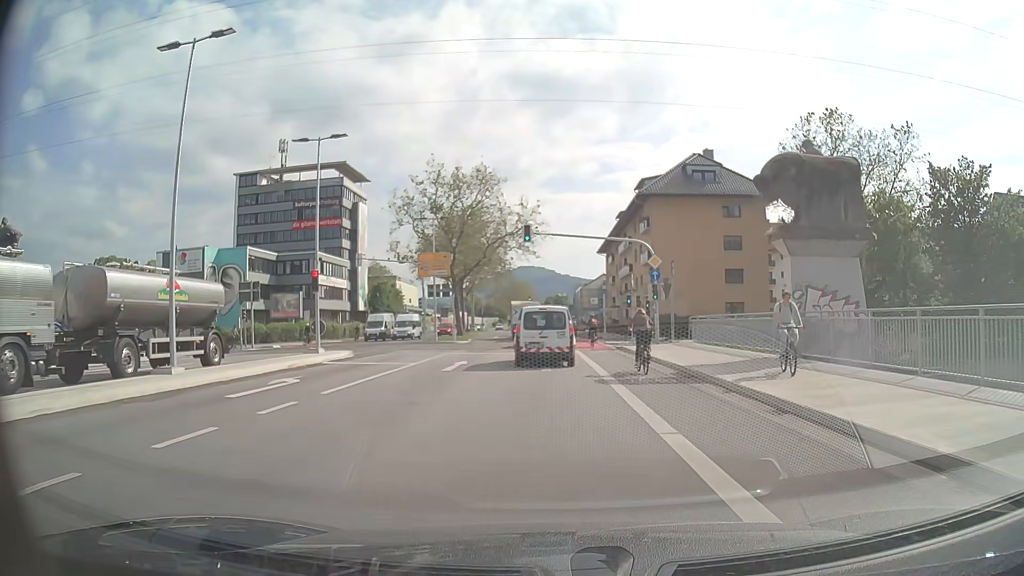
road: secondary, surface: asphalt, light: Day
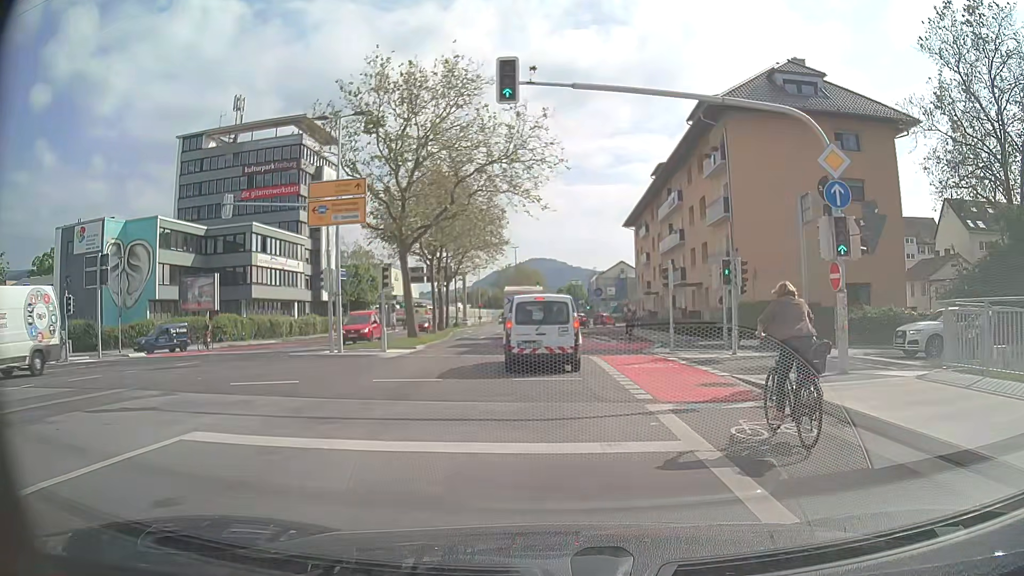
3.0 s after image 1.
(-0.2, +21.8) m; -1°
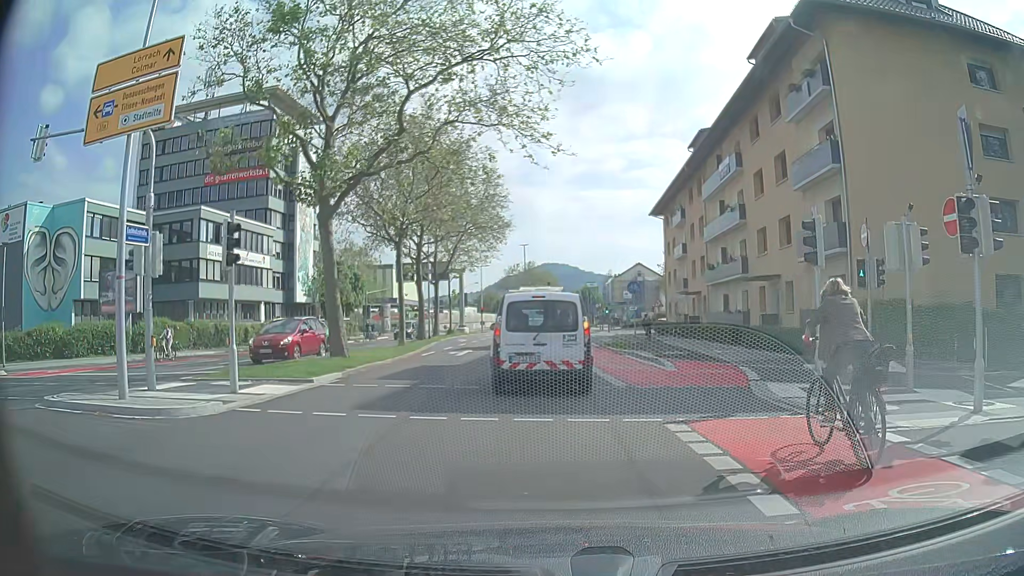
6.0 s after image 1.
(-0.1, +12.3) m; +1°
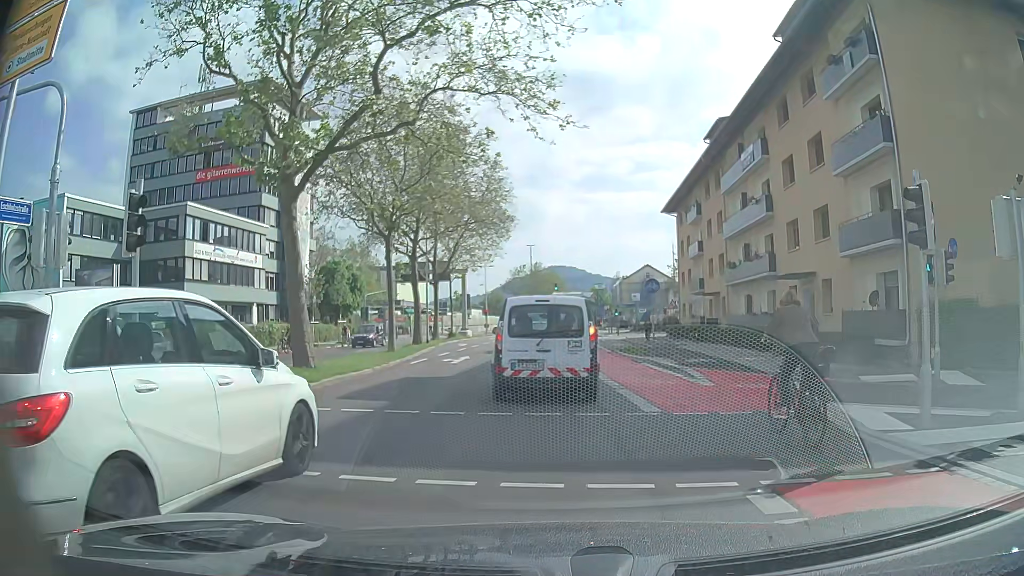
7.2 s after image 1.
(-0.1, +3.4) m; -2°
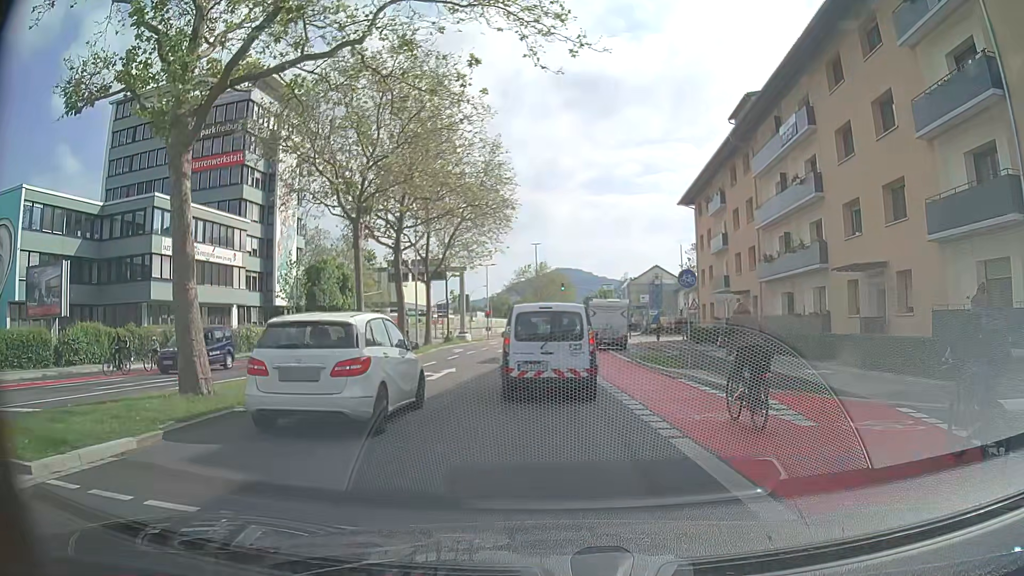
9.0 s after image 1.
(0.0, +5.8) m; 0°
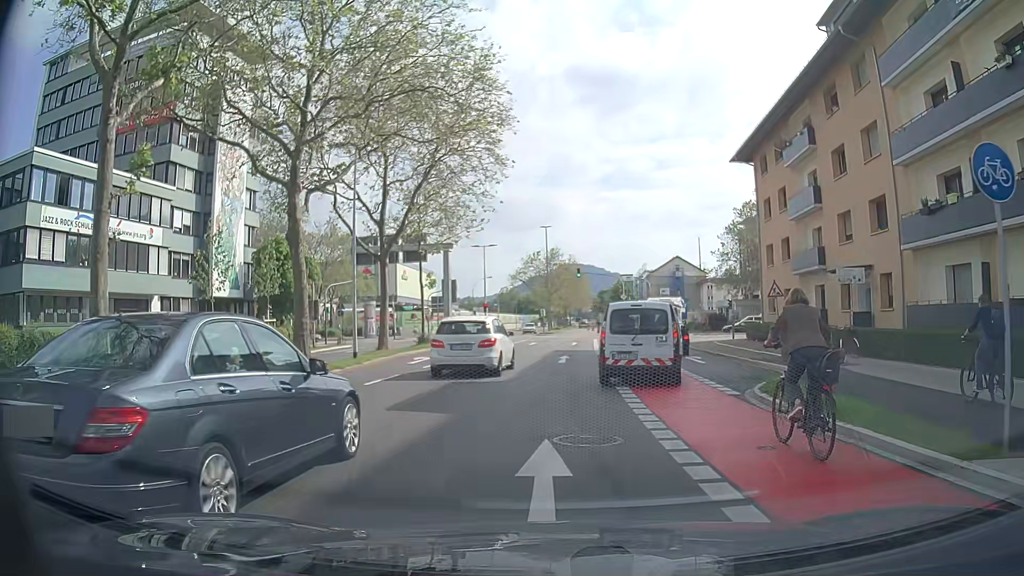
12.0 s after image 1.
(-0.3, +14.8) m; -2°
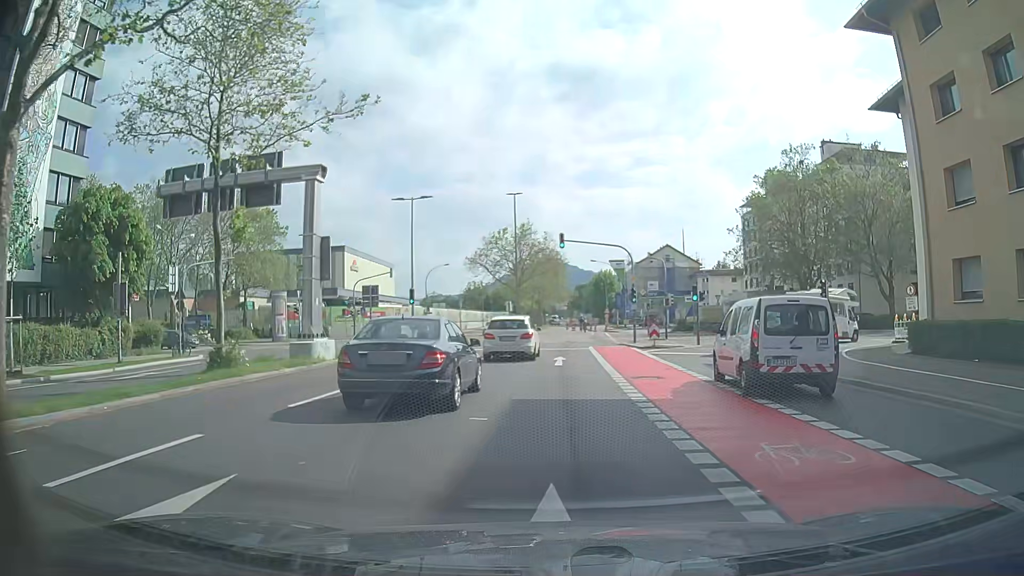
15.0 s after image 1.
(+0.3, +22.8) m; +4°
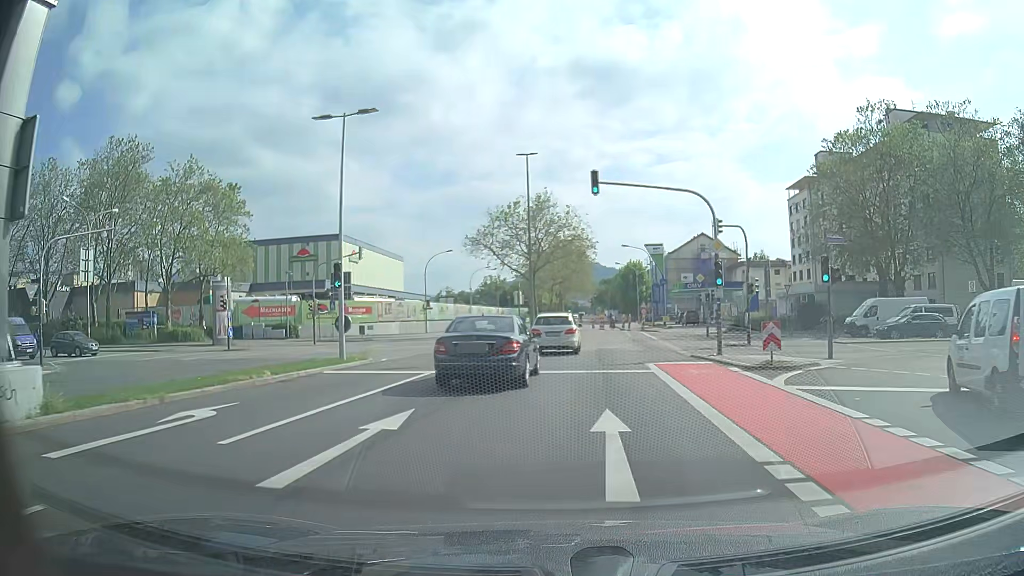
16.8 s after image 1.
(-0.4, +15.7) m; -3°
